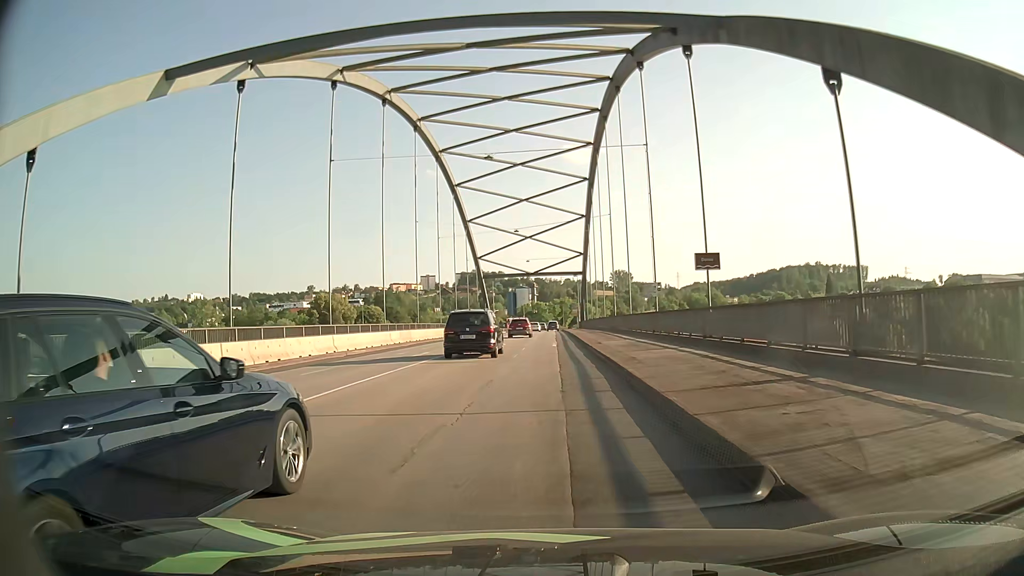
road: primary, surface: asphalt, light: Day
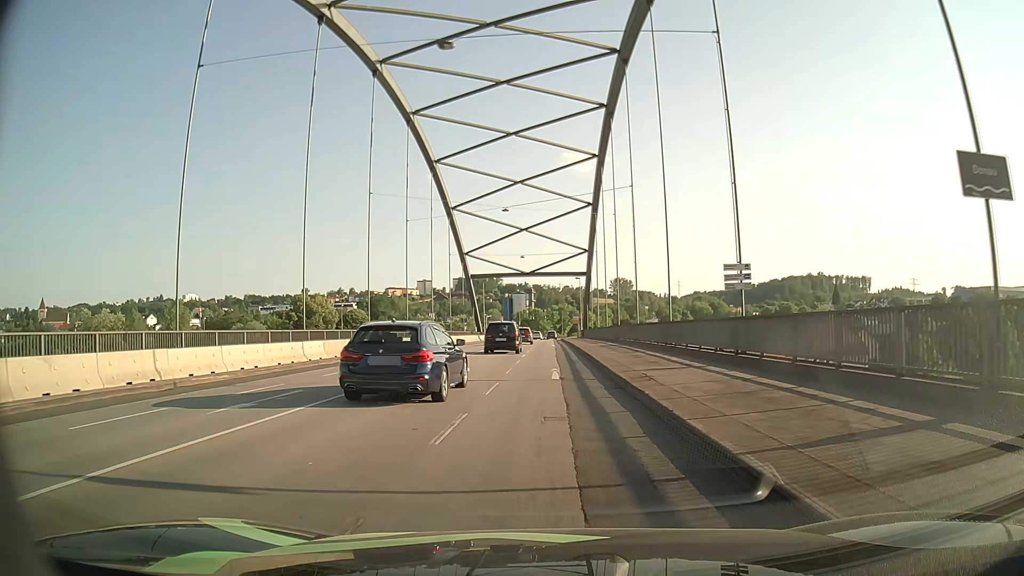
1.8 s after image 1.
(-0.1, +16.2) m; 0°
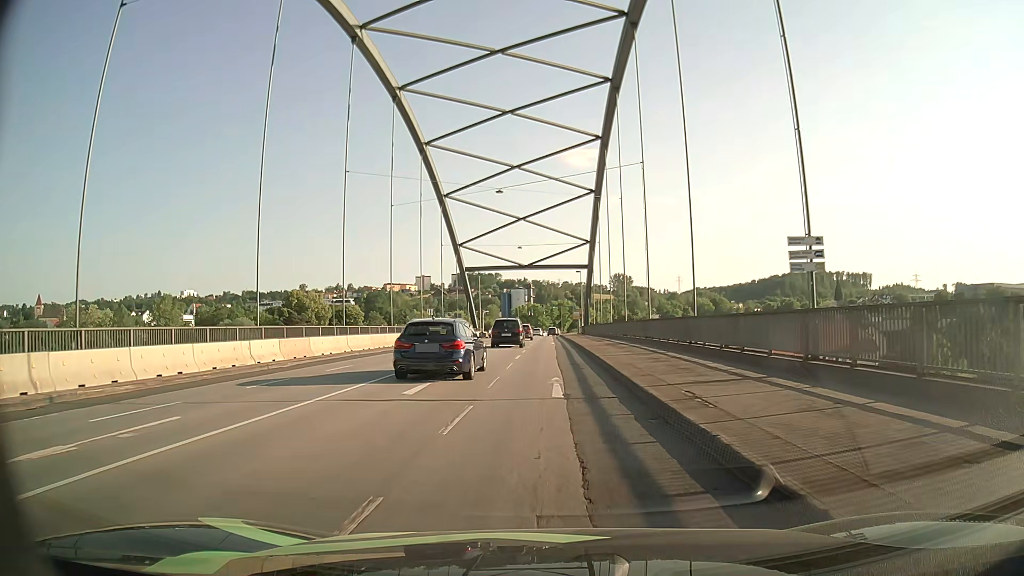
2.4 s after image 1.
(0.0, +5.5) m; 0°
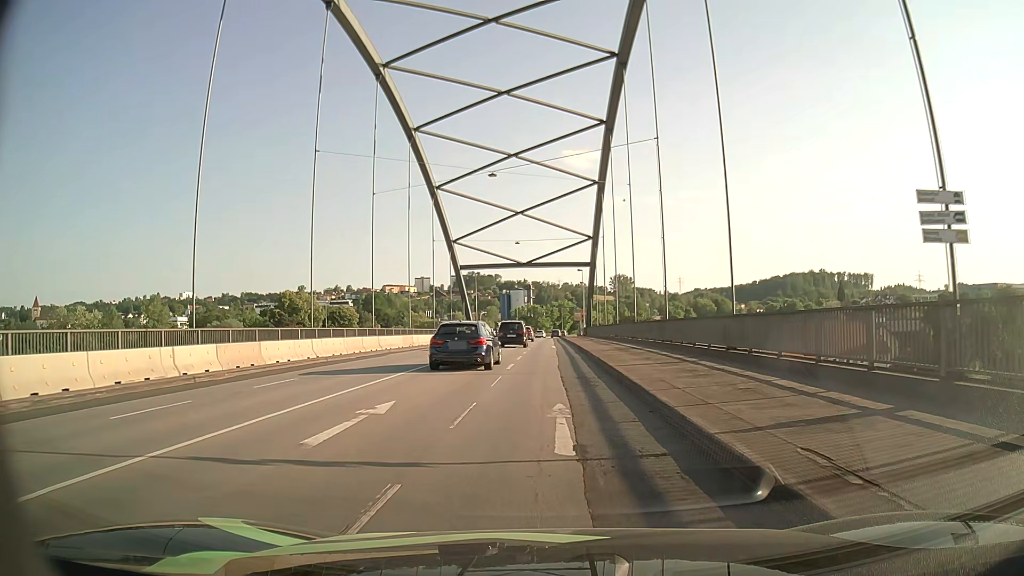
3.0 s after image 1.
(0.0, +5.5) m; 0°
